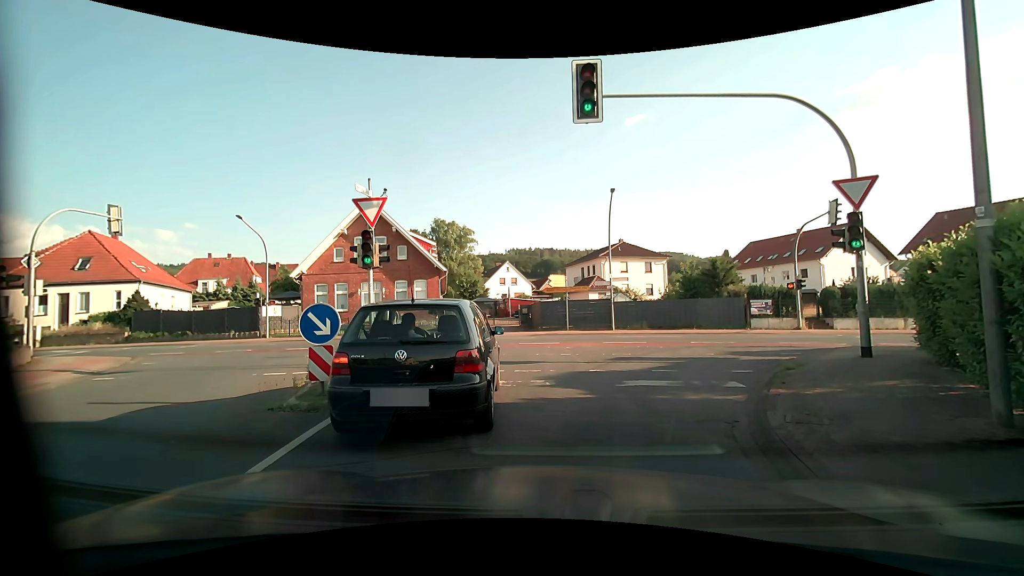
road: secondary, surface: asphalt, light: Day
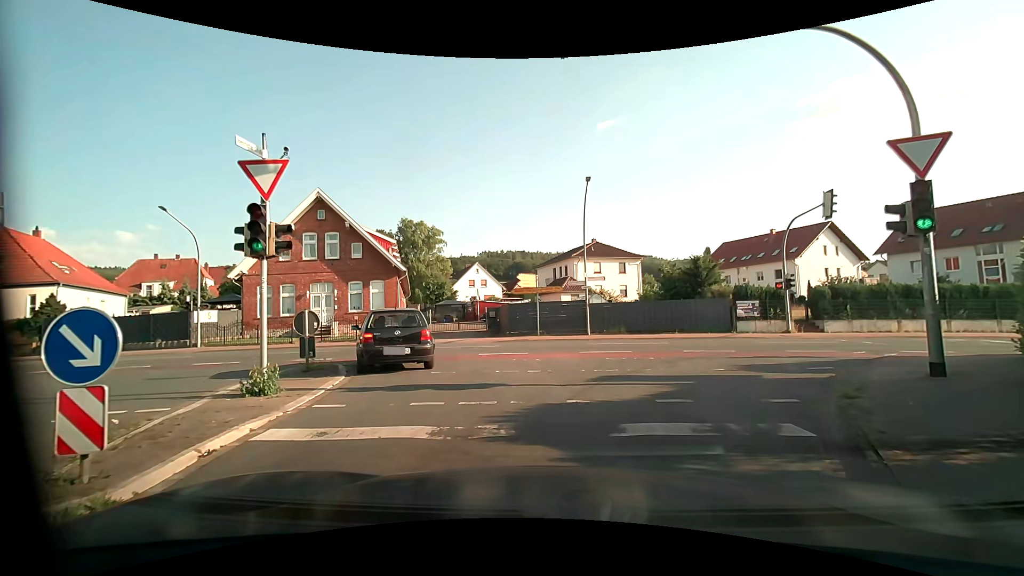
(+0.2, +3.4) m; +6°
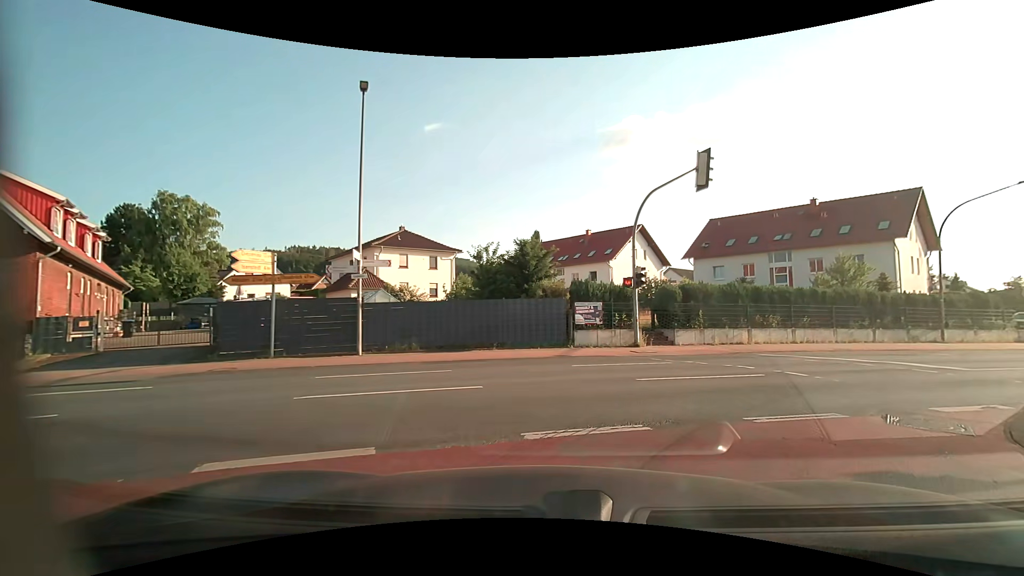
(+1.5, +10.7) m; +19°
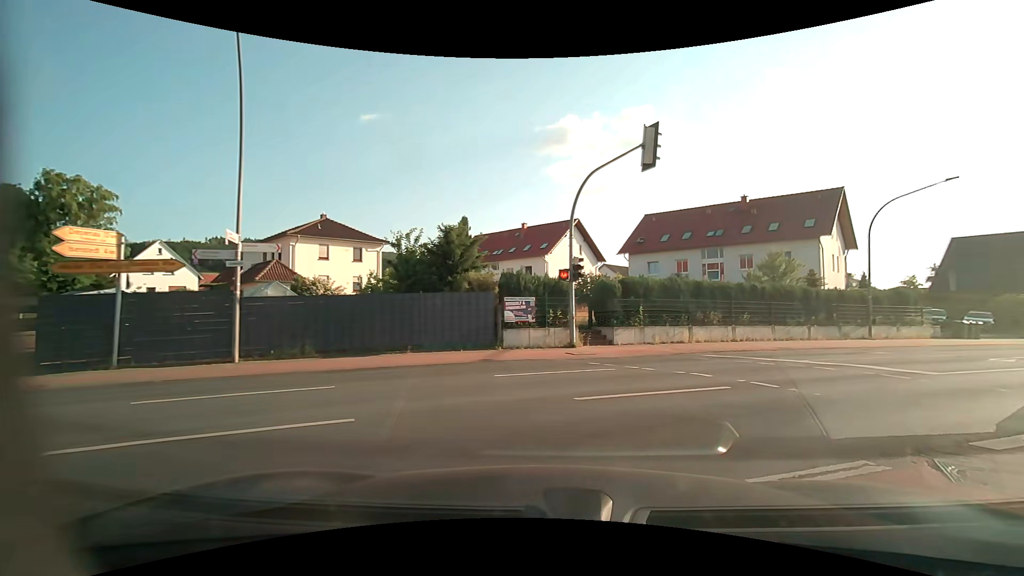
(+0.2, +2.7) m; +9°
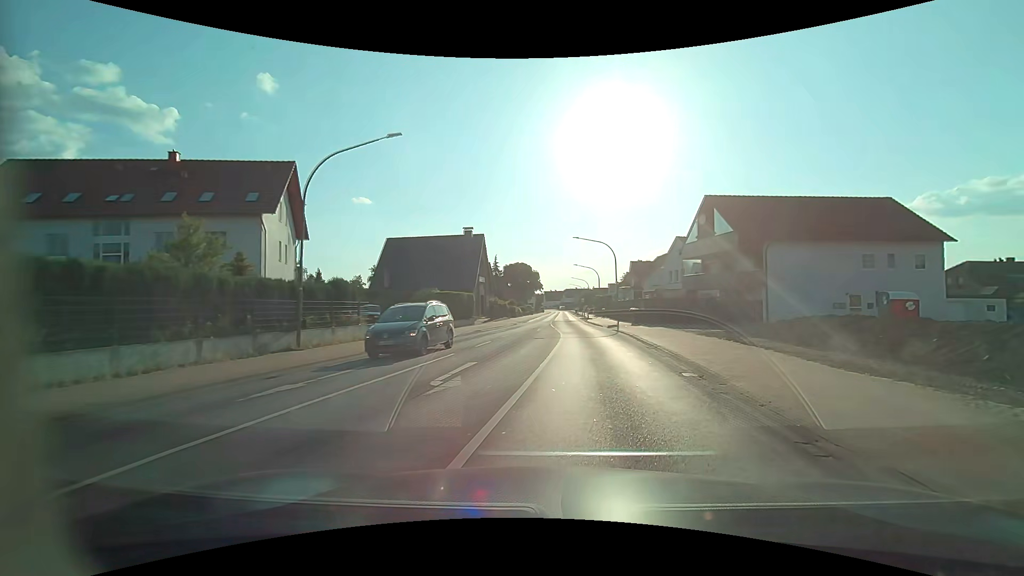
(+5.6, +10.9) m; +53°
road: primary
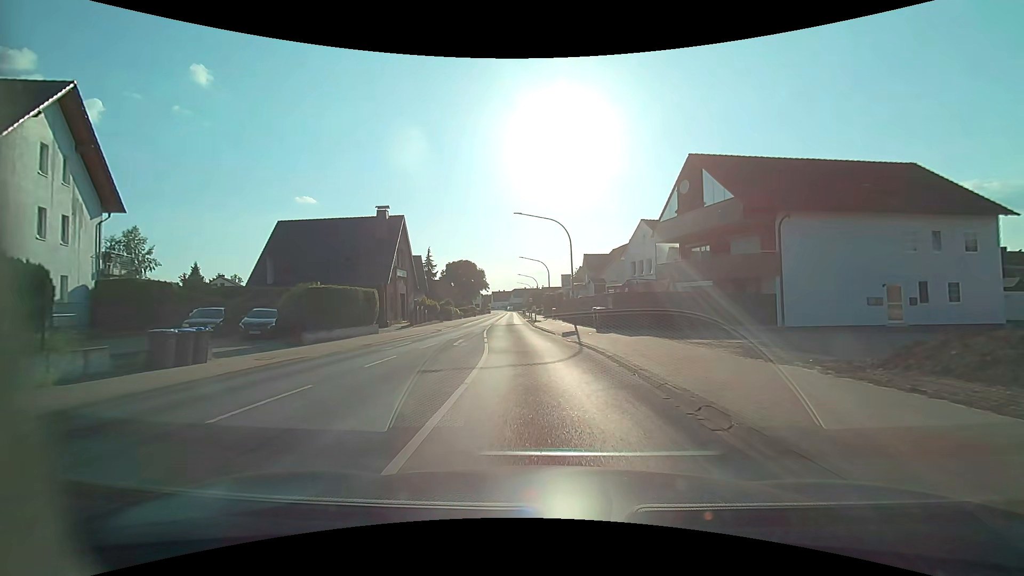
(+1.3, +12.2) m; +7°
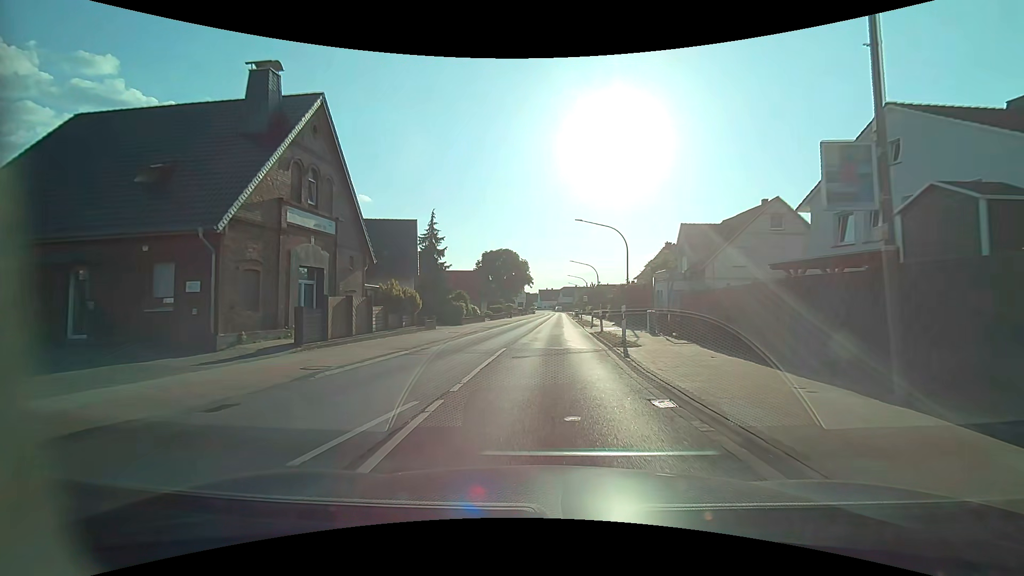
(-1.7, +27.0) m; -6°
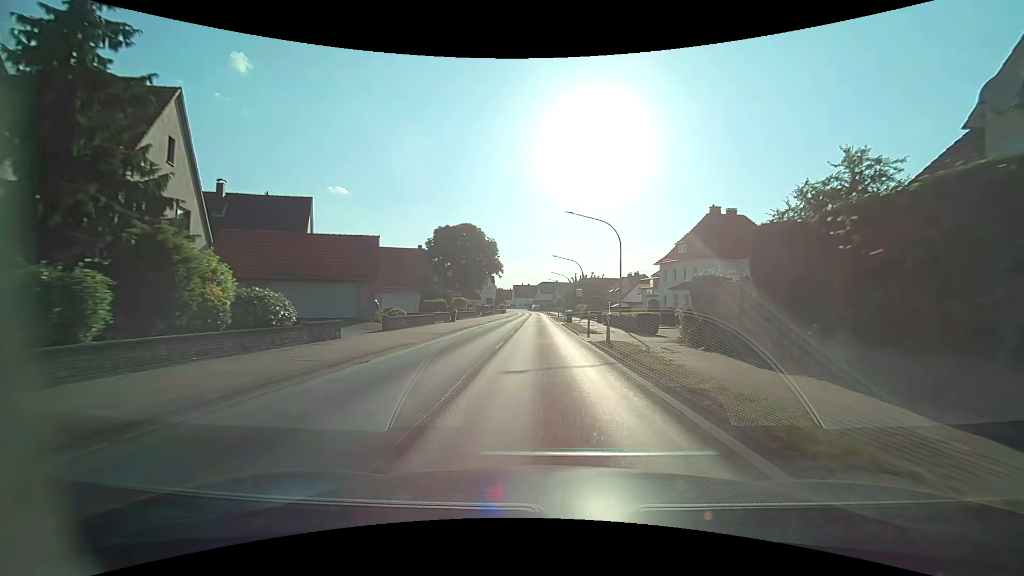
(+0.5, +34.4) m; +3°
(0, +10) (0, +20) (0, +30) (-1, +40) (-1, +50) (-1, +60) (-1, +70) (-1, +80) (-1, +90) (-1, +100) m
